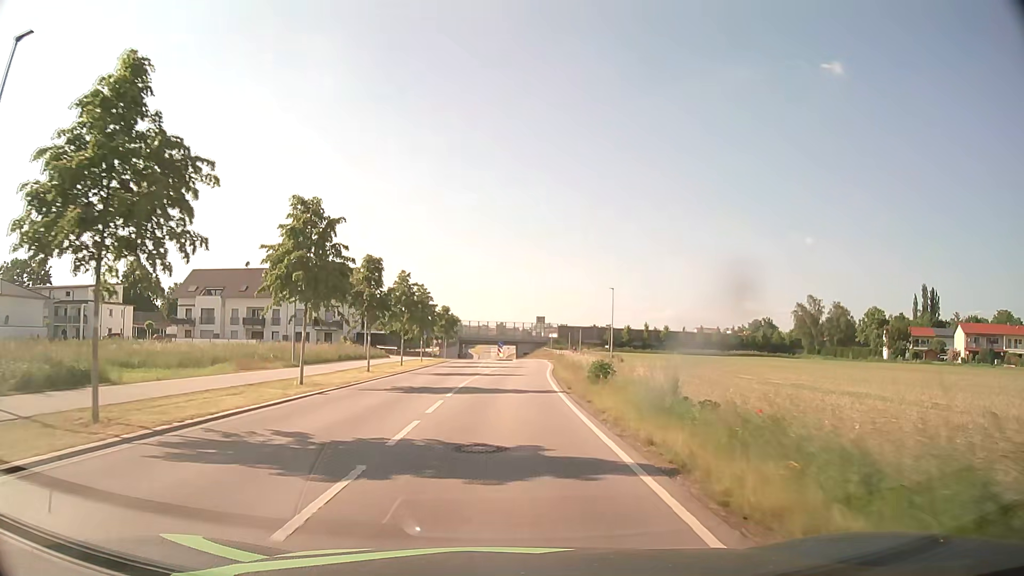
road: unclassified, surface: asphalt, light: Day
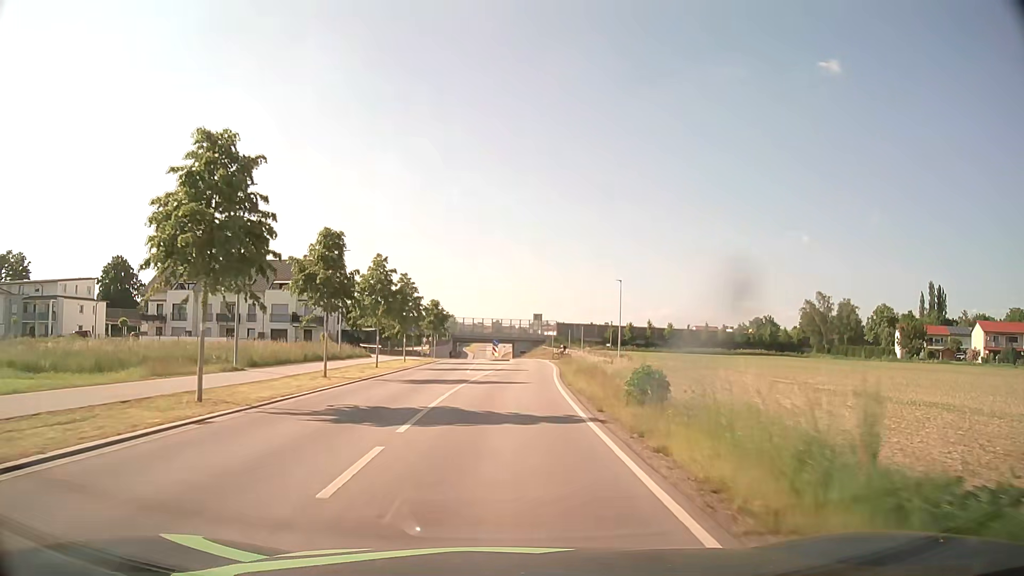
(0.0, +7.7) m; 0°
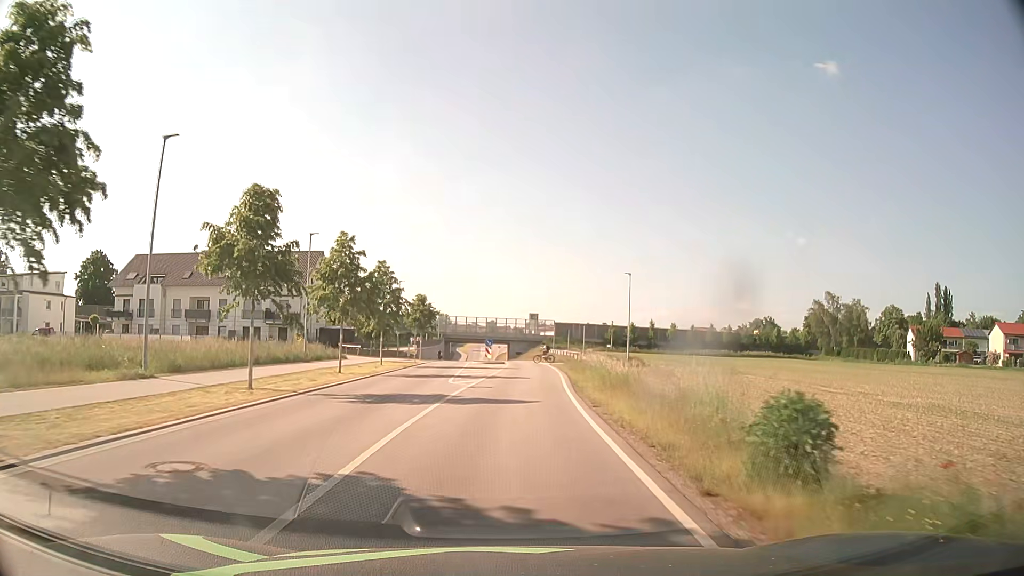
(0.0, +7.7) m; 0°
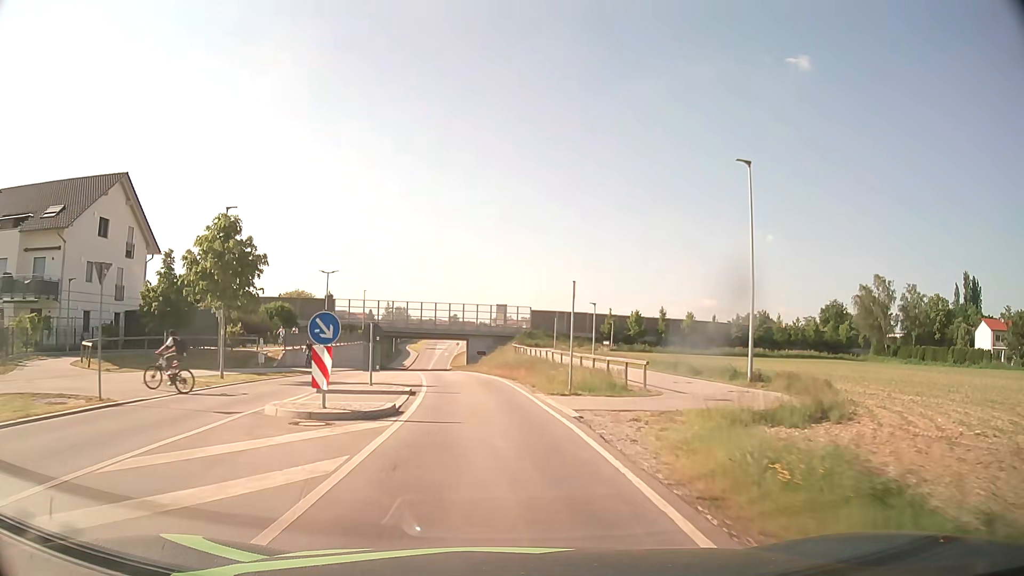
(+1.3, +38.3) m; +3°
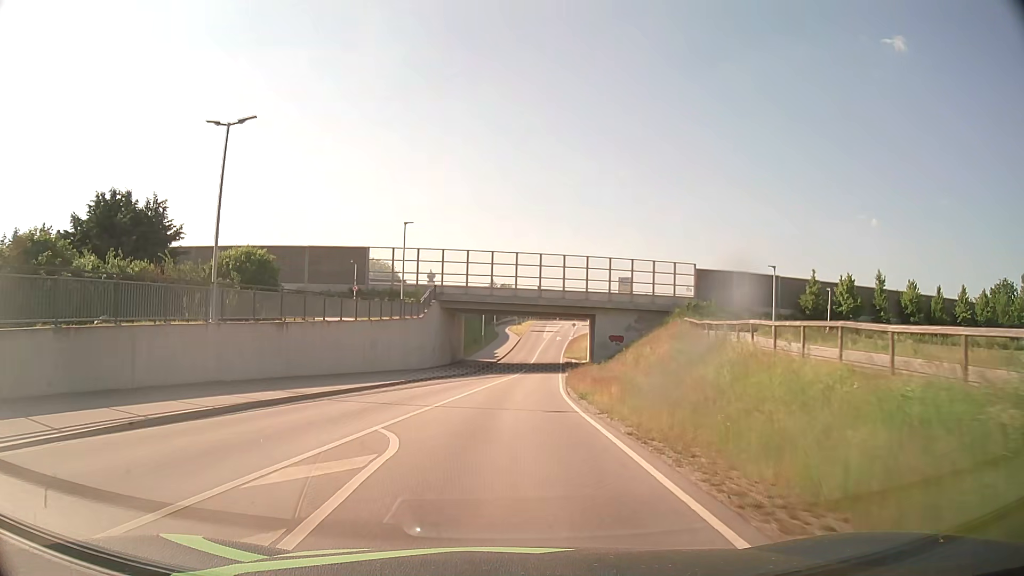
(-3.4, +38.3) m; -9°
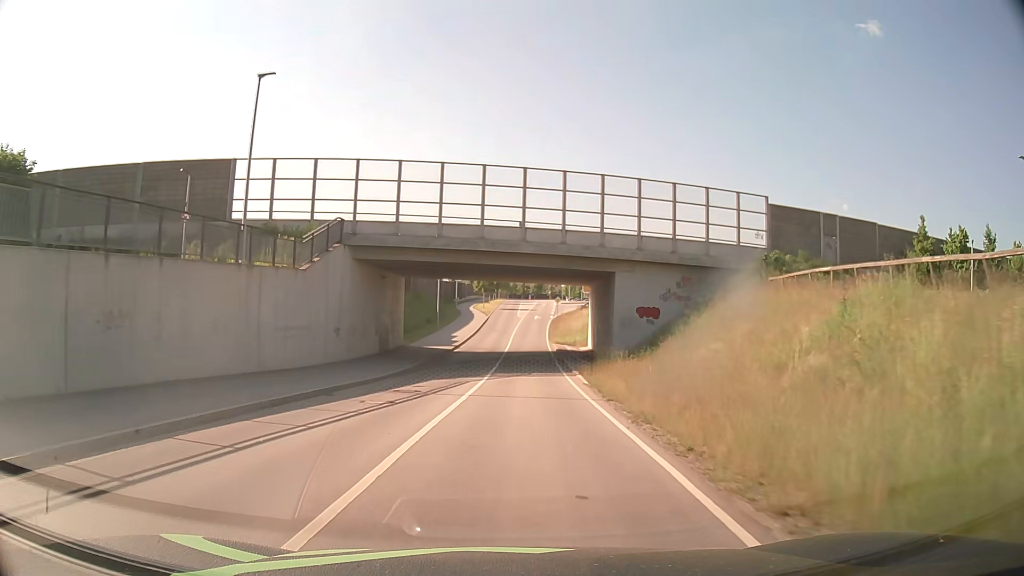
(+0.3, +23.5) m; +3°
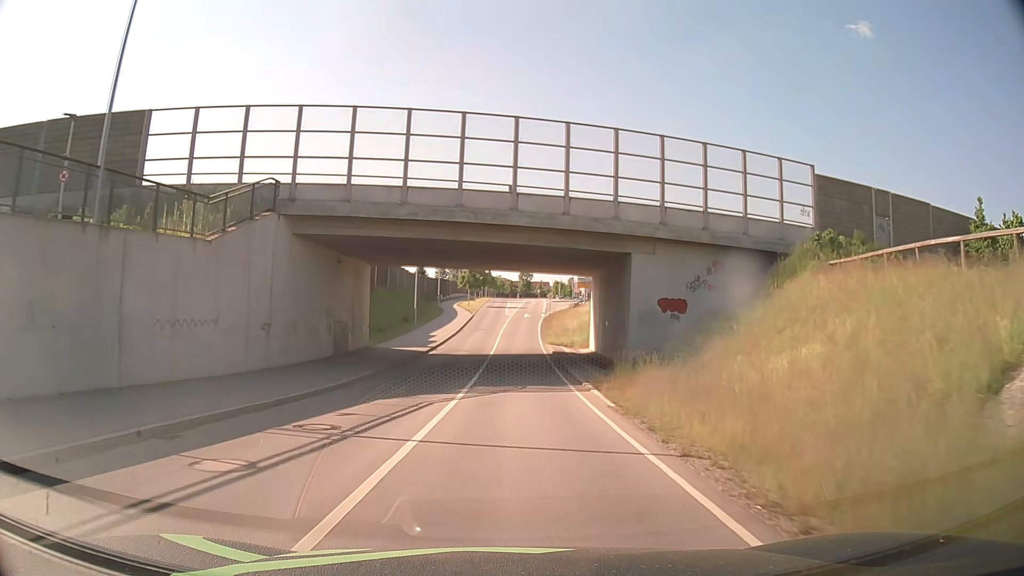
(+0.1, +7.8) m; +1°
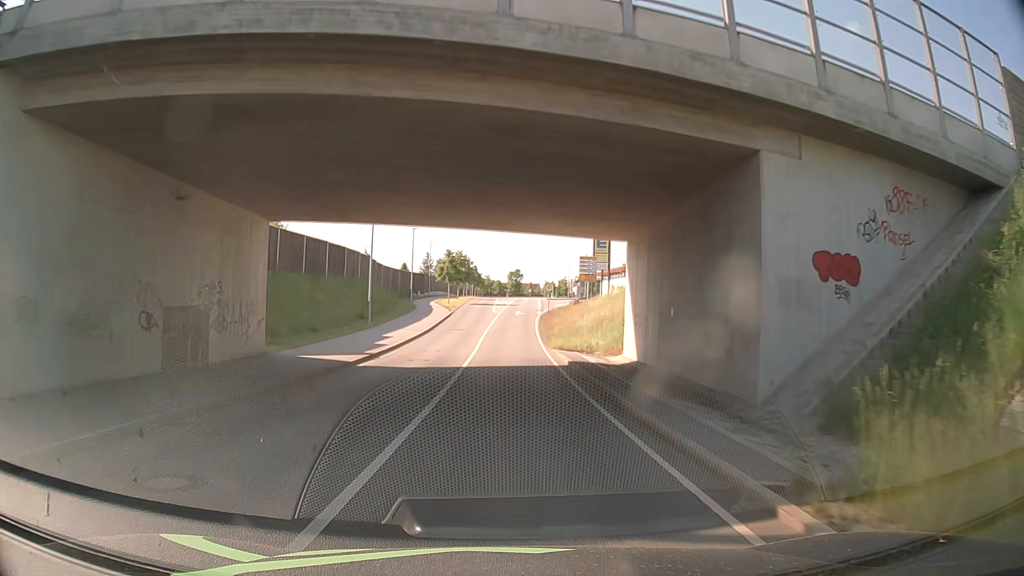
(+0.1, +15.5) m; +1°
(0, +10) (0, +20) (0, +30) (0, +40) (0, +50) (0, +60) (+1, +70) (+1, +80) (+2, +90) (+2, +100) m
